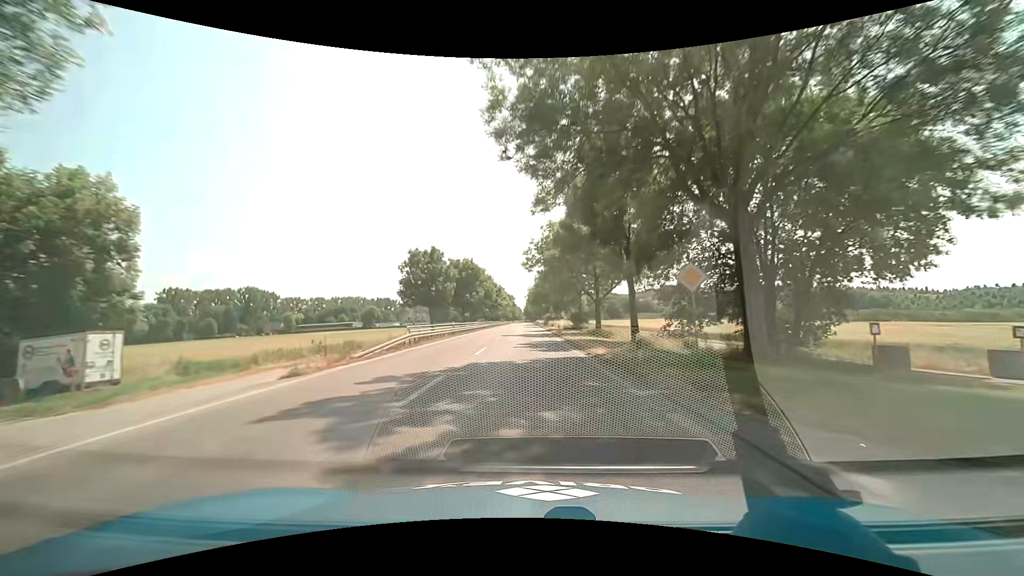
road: secondary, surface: asphalt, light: Day
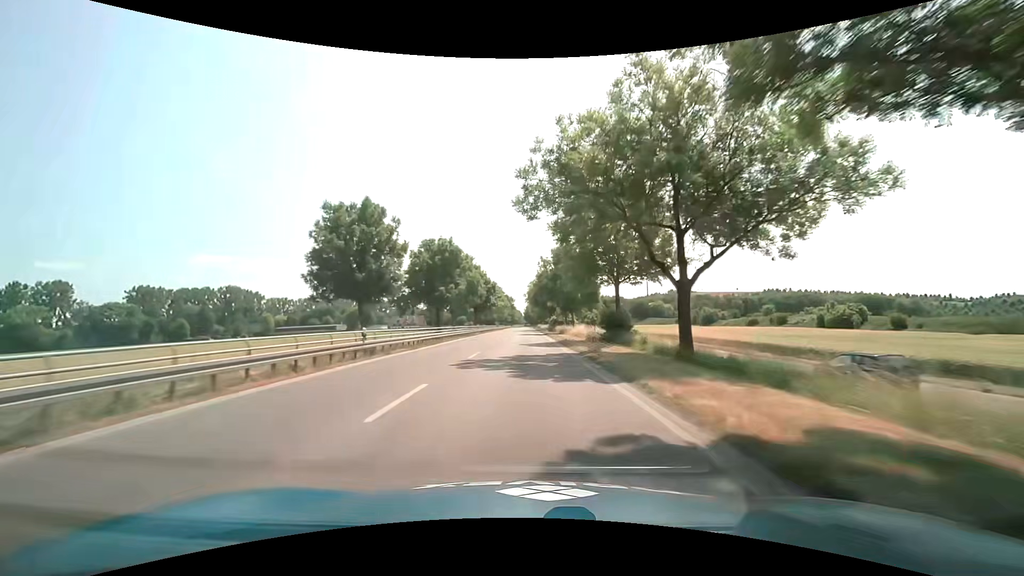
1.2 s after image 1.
(0.0, +25.0) m; 0°
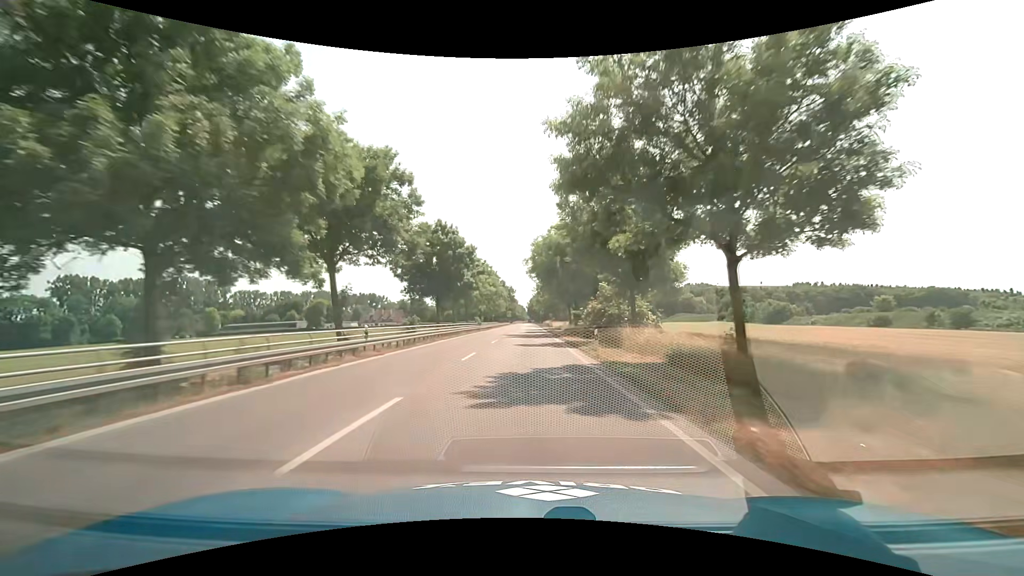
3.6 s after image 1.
(-0.4, +49.9) m; -1°
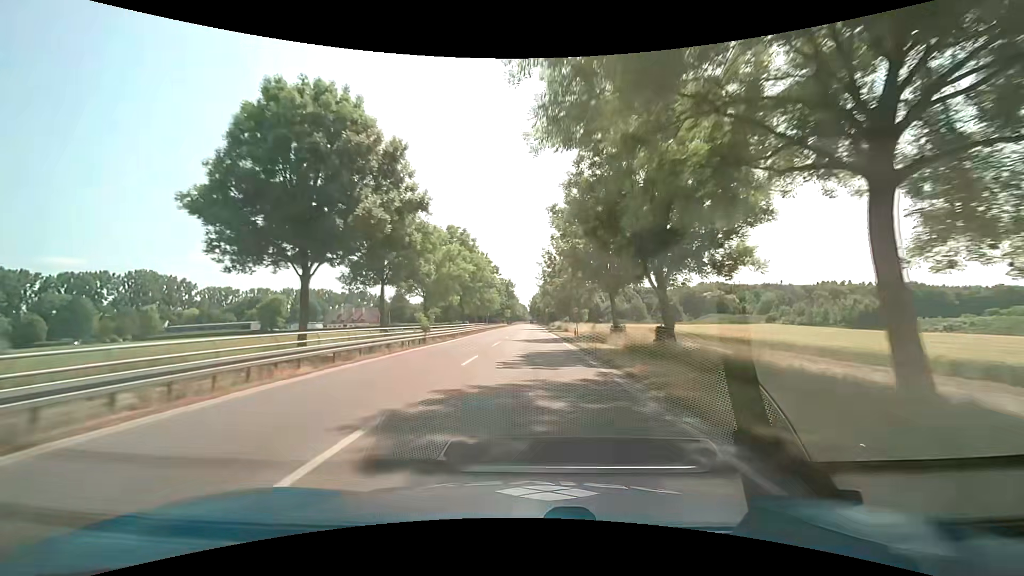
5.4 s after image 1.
(-0.1, +37.5) m; -1°
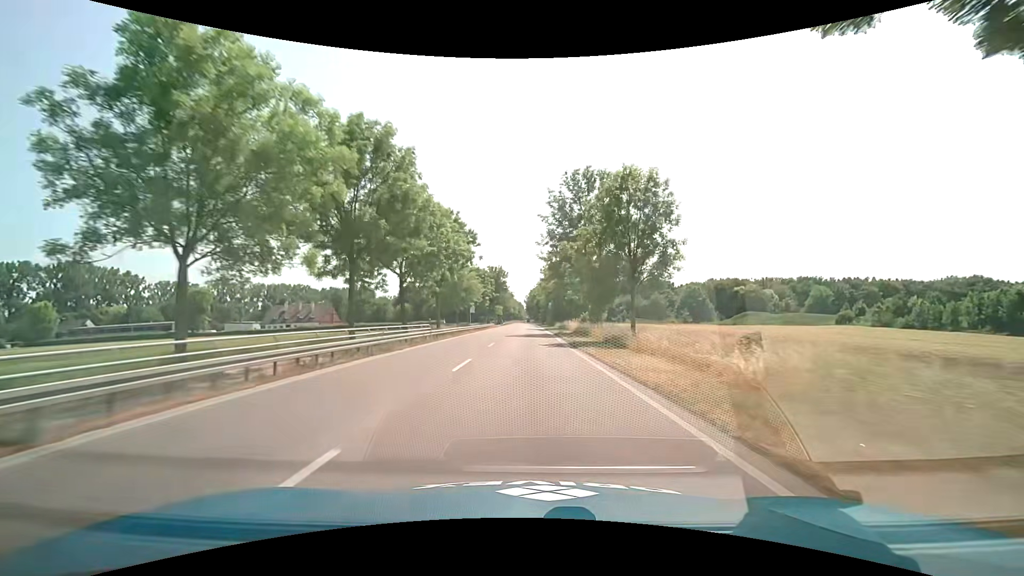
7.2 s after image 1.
(+0.4, +37.5) m; +1°
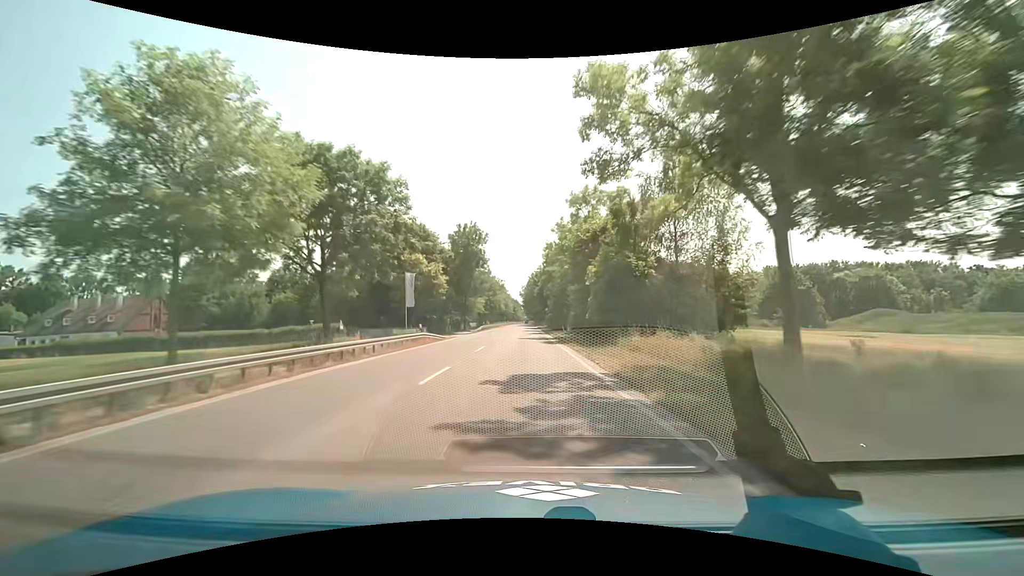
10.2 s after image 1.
(+0.1, +62.5) m; 0°
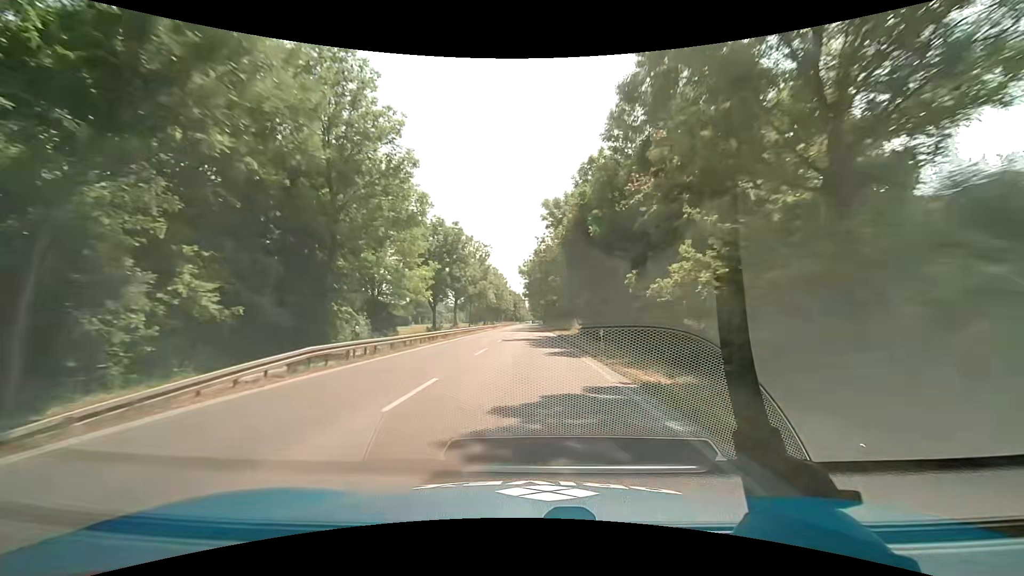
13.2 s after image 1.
(-0.4, +62.7) m; 0°
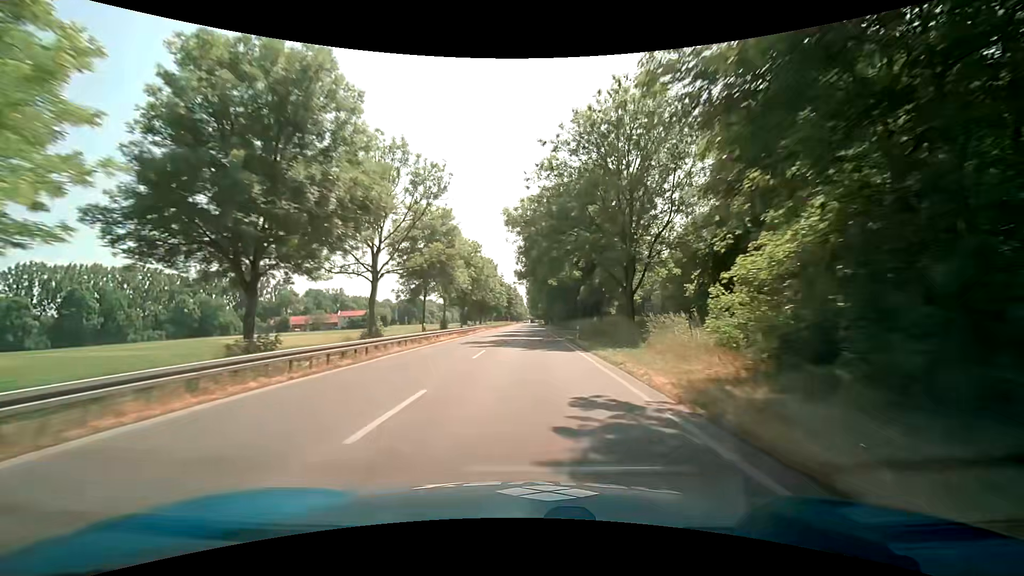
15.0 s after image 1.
(-0.3, +37.7) m; 0°
(0, +10) (0, +20) (0, +30) (0, +40) (0, +50) (0, +60) (0, +70) (0, +80) (0, +90) (0, +100) m
